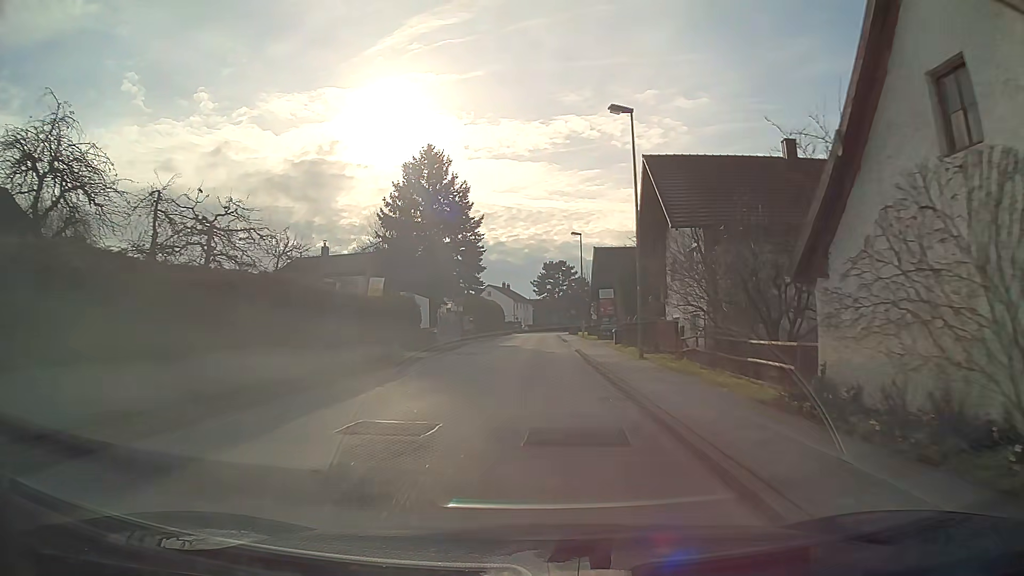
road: unclassified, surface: asphalt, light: Day
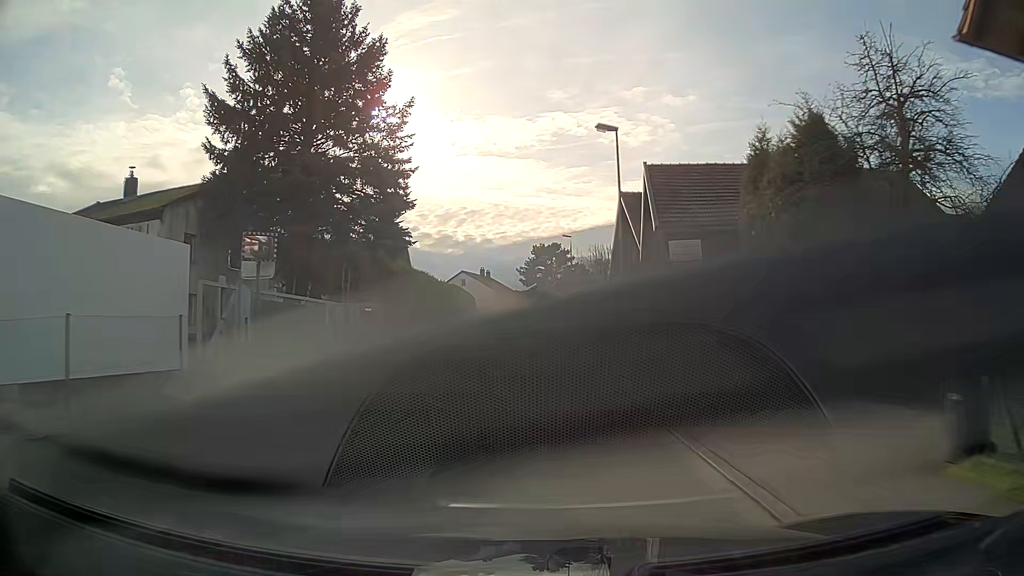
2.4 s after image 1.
(+0.2, +28.5) m; +1°
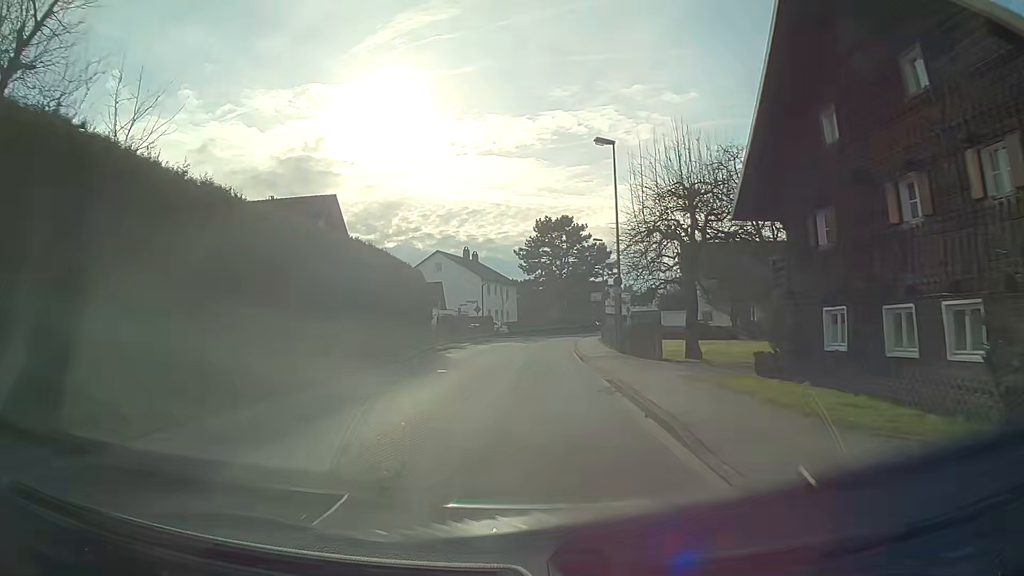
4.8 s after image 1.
(+0.1, +28.9) m; 0°
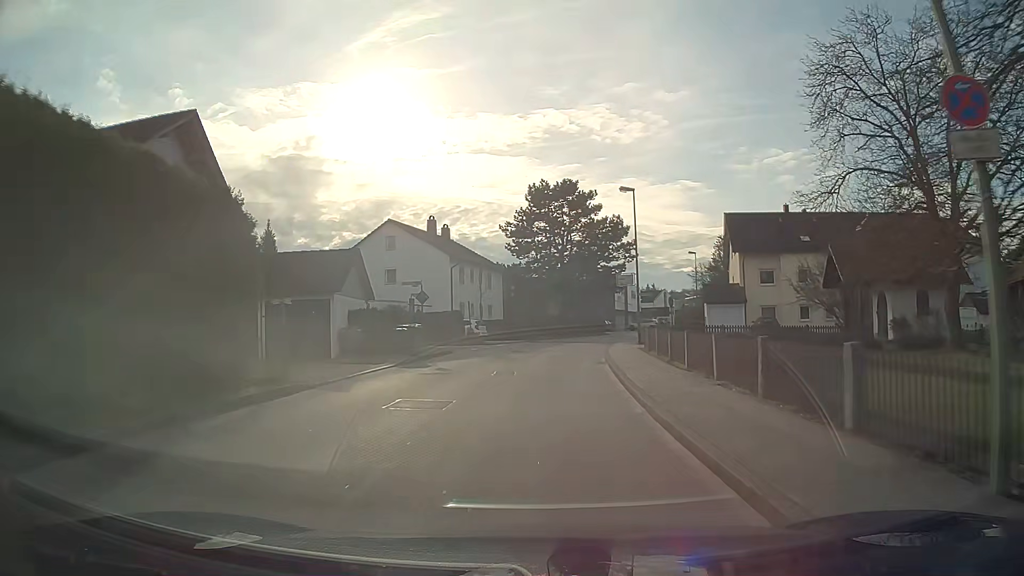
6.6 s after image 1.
(0.0, +21.5) m; +1°
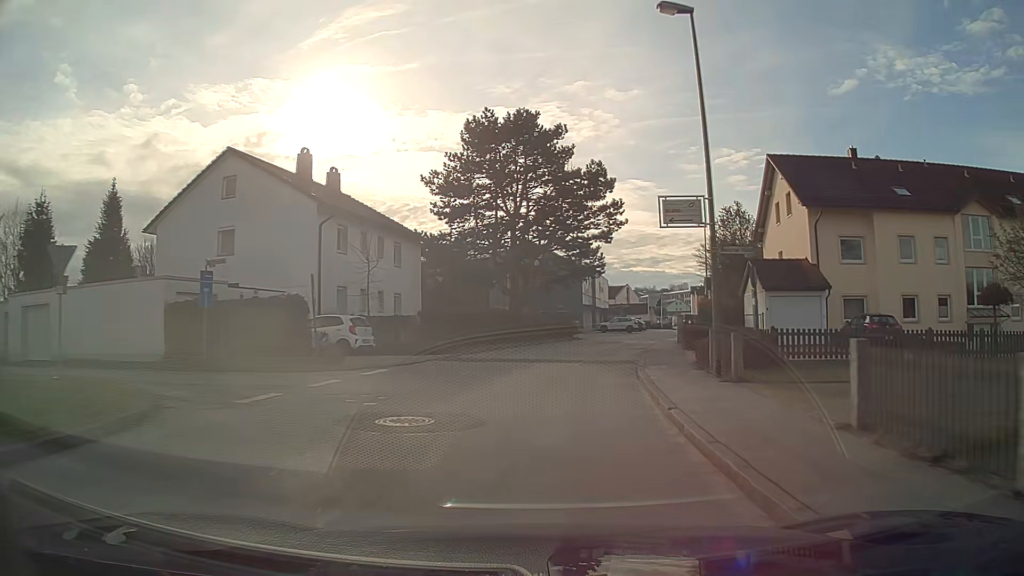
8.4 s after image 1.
(+0.7, +21.7) m; +5°
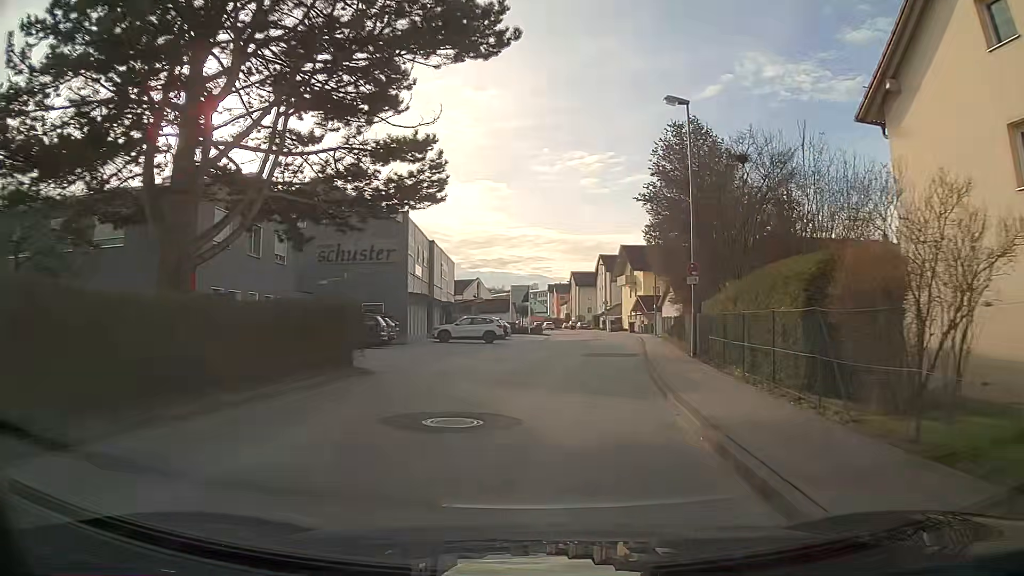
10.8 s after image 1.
(+3.2, +29.2) m; +13°
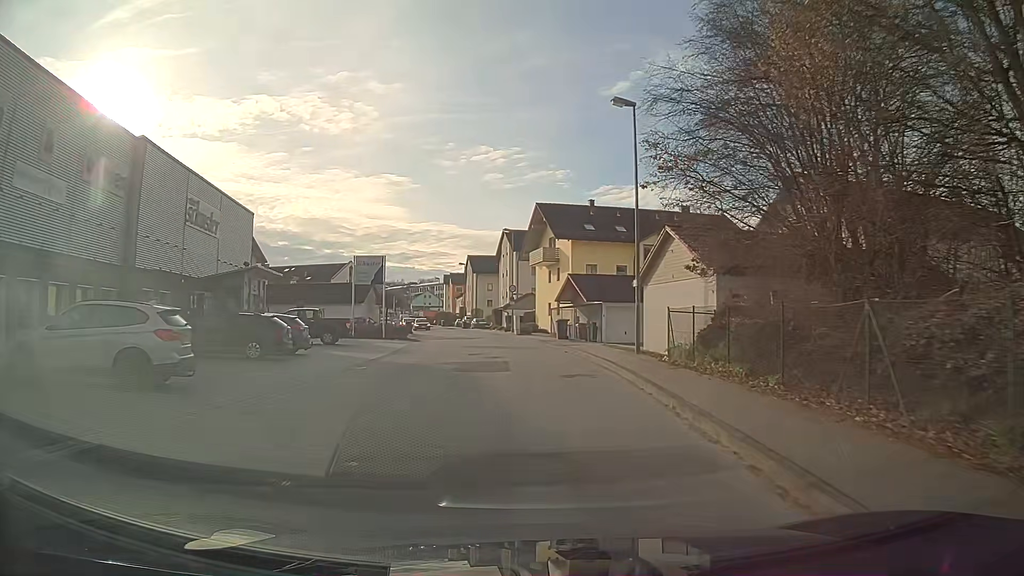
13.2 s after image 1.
(+2.2, +29.3) m; +7°
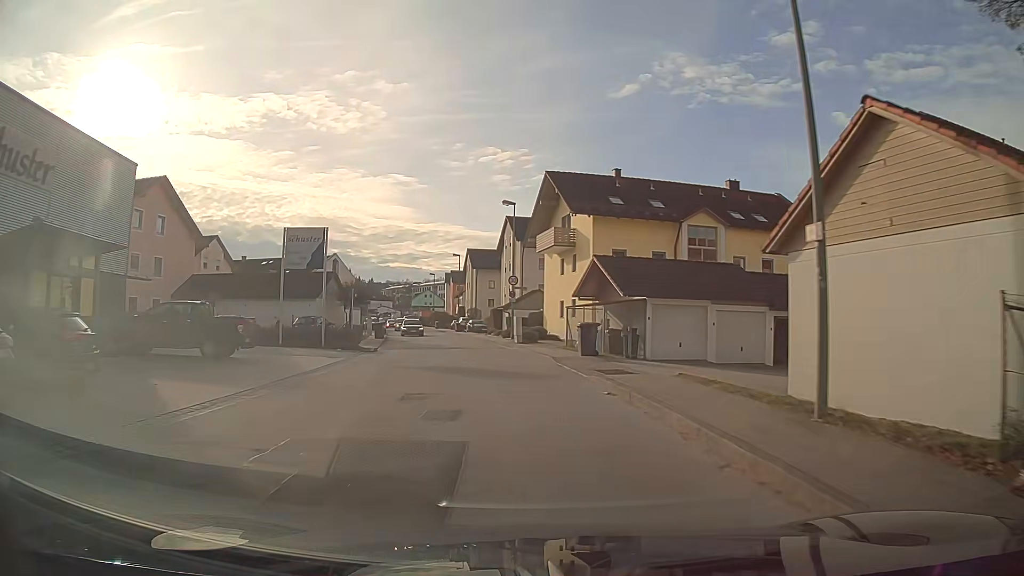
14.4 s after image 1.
(0.0, +13.4) m; -1°
